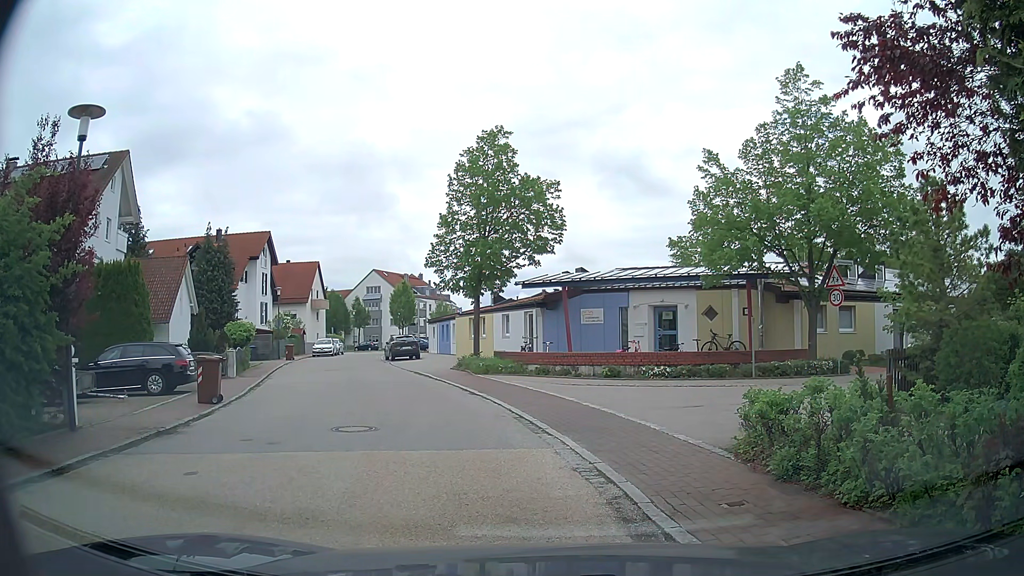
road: residential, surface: asphalt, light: Day
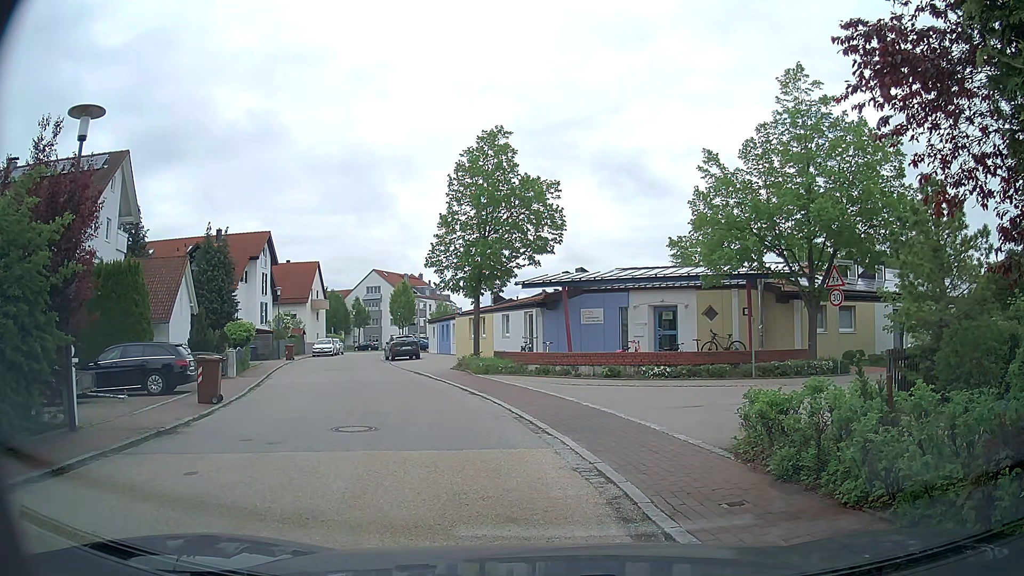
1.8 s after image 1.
(0.0, 0.0) m; 0°
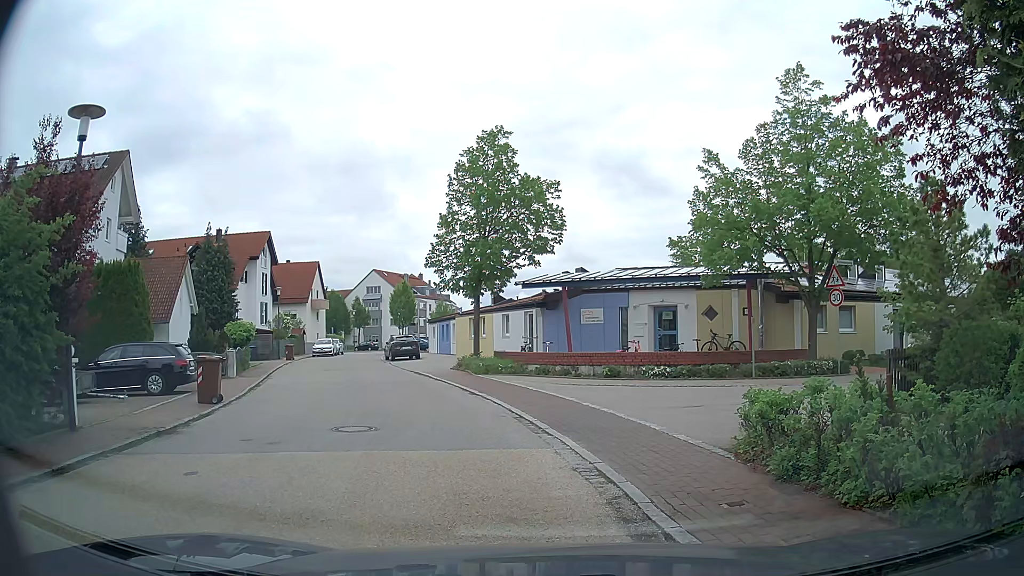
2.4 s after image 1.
(0.0, 0.0) m; 0°
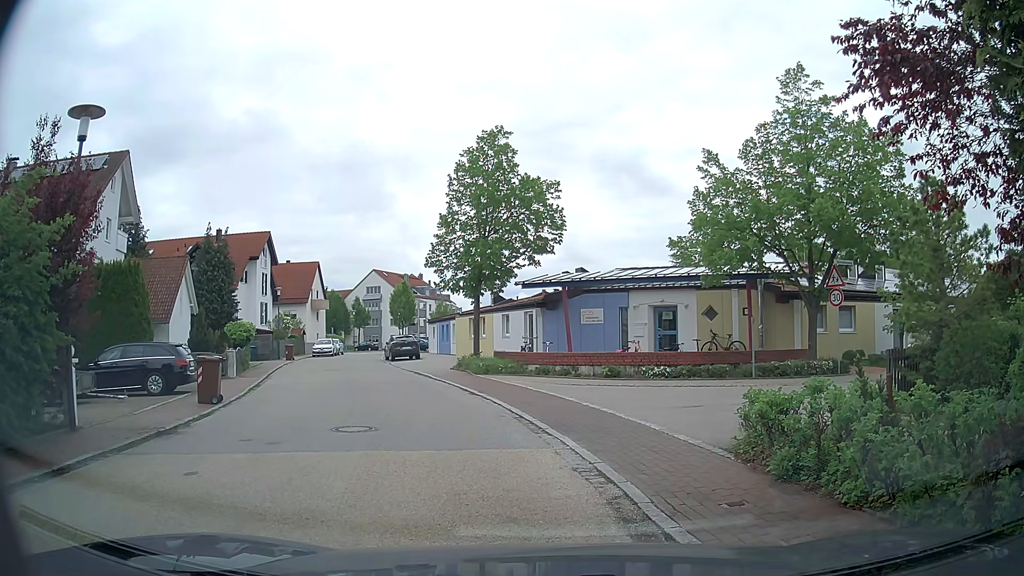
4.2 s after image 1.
(0.0, 0.0) m; 0°
